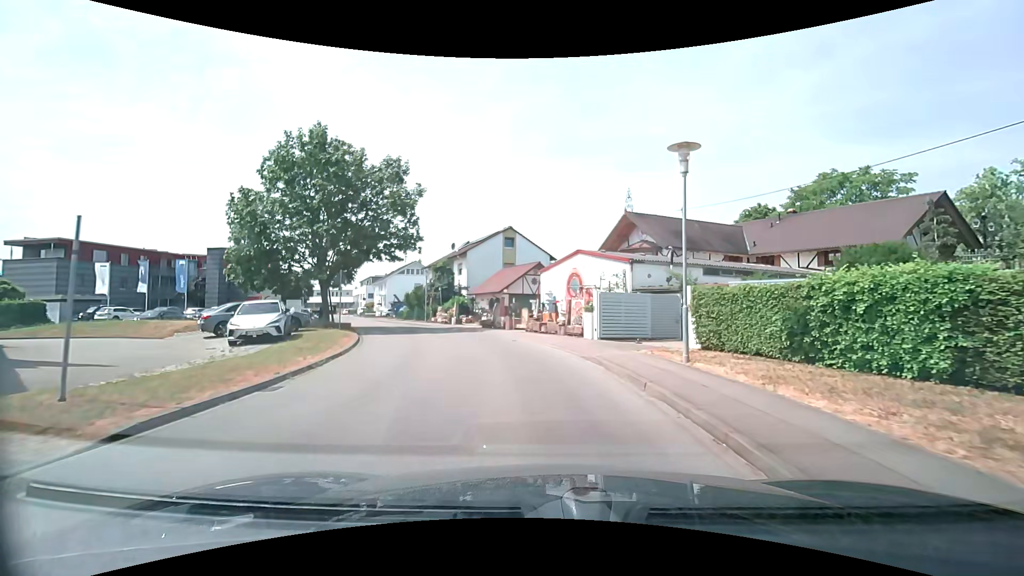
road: unclassified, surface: asphalt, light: Day
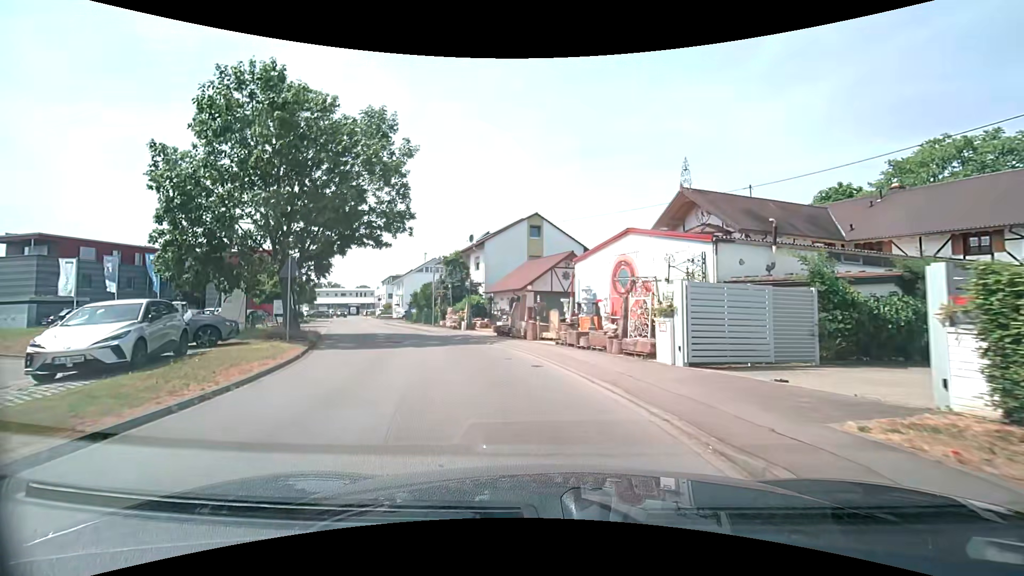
(-0.2, +8.0) m; -3°
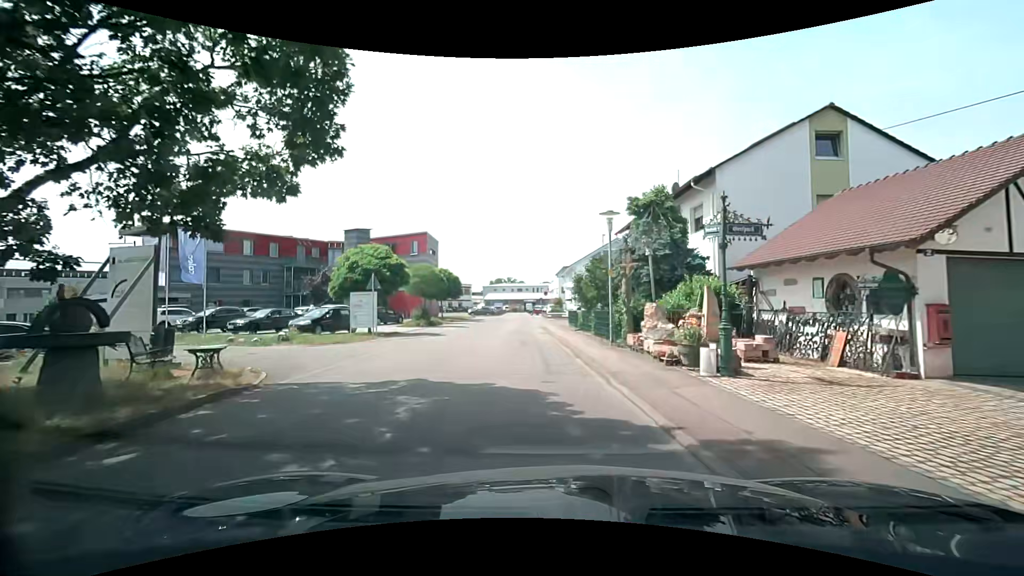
(-3.5, +19.4) m; -21°
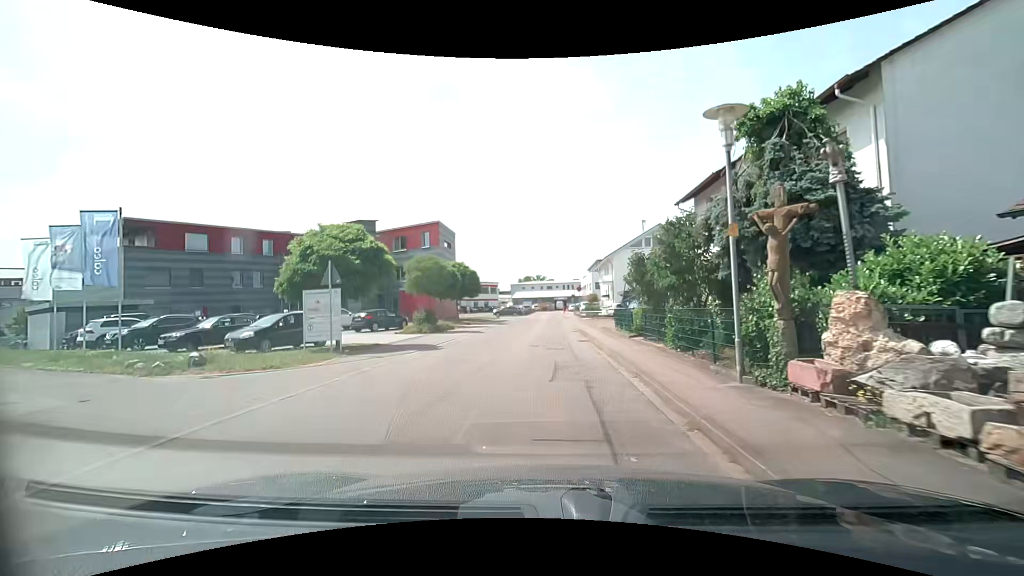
(-0.2, +8.0) m; -4°
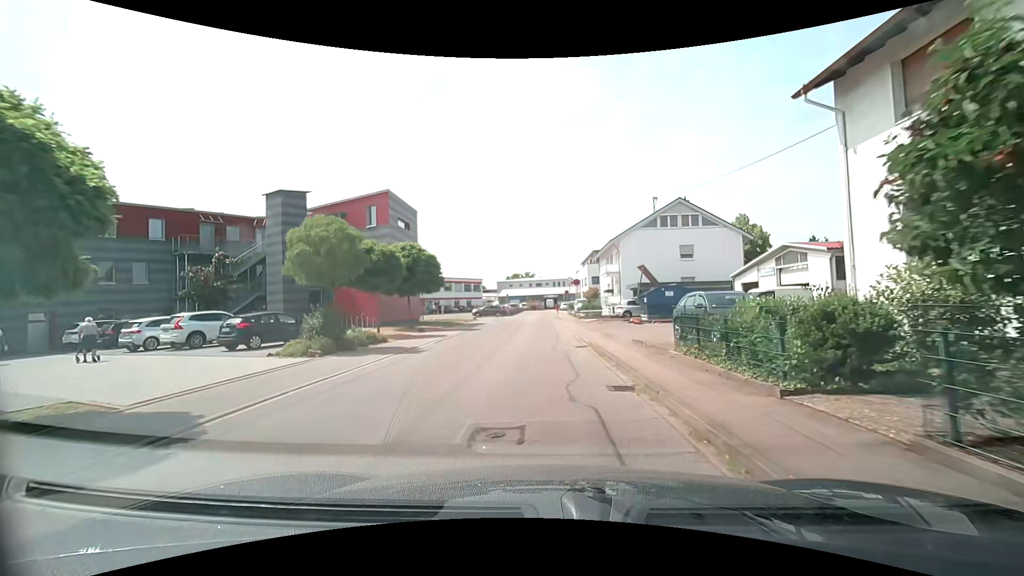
(-0.1, +12.5) m; 0°
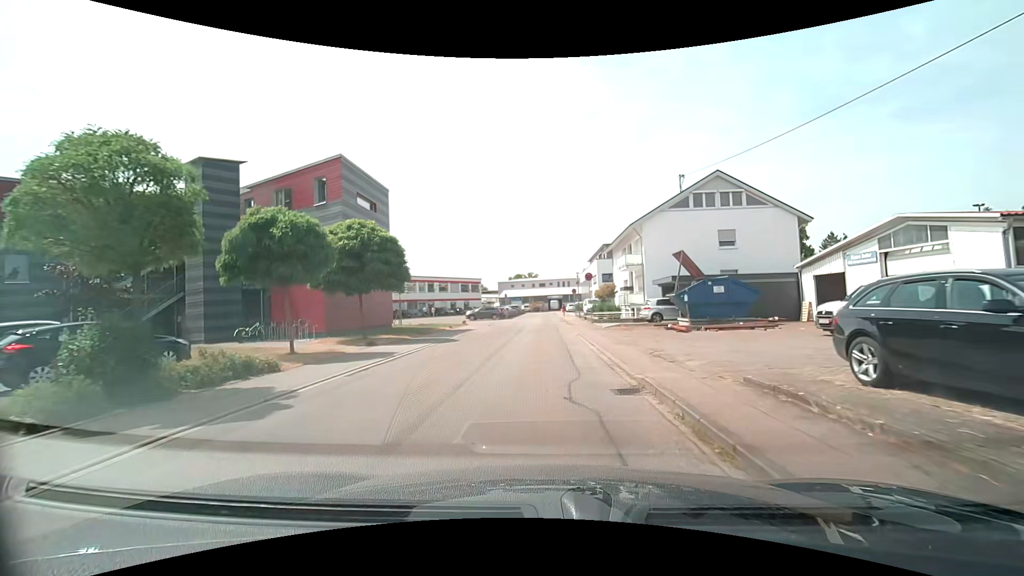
(+0.1, +8.8) m; +1°
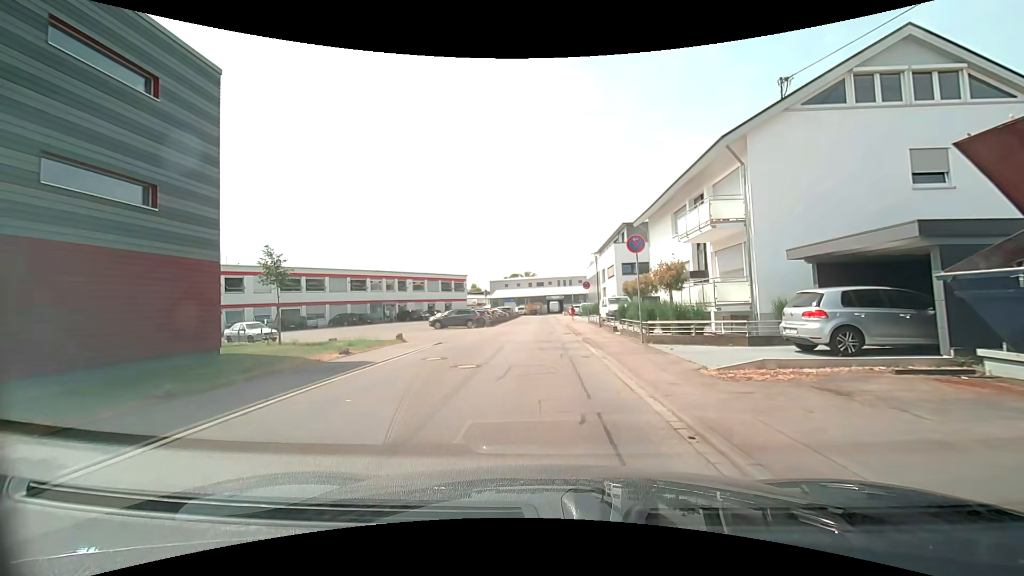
(0.0, +18.3) m; 0°
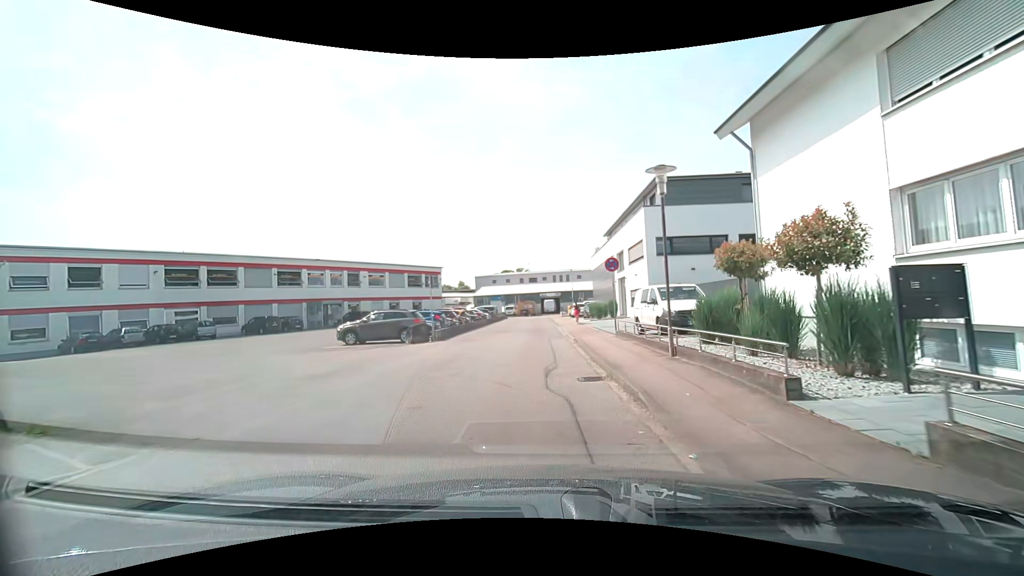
(+0.2, +17.1) m; +1°
(0, +10) (0, +20) (-1, +30) (-1, +40) (-1, +50) (-1, +60) (-1, +70) (-1, +80) (-10, +85) (-19, +90) m
